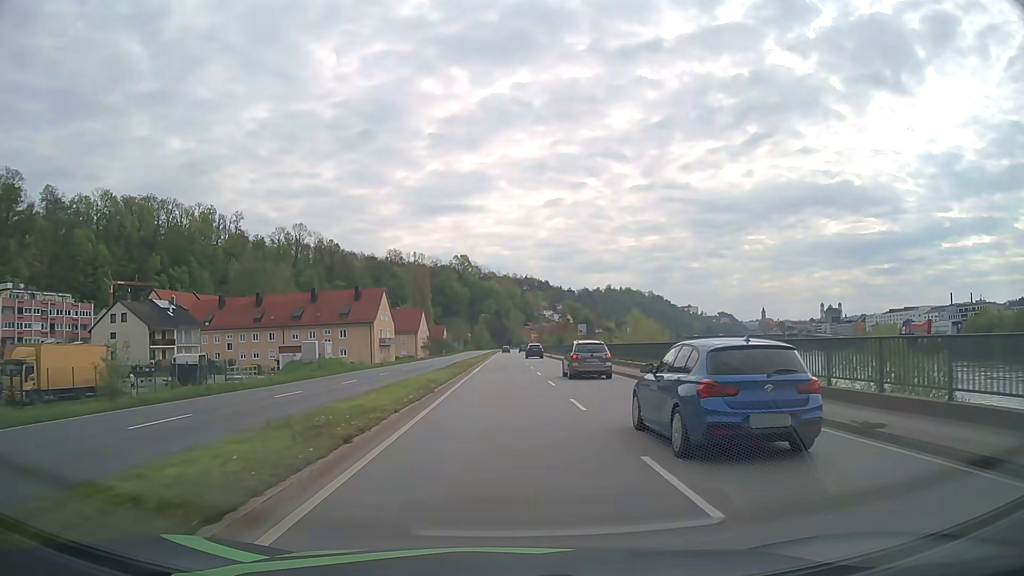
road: primary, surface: asphalt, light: Day
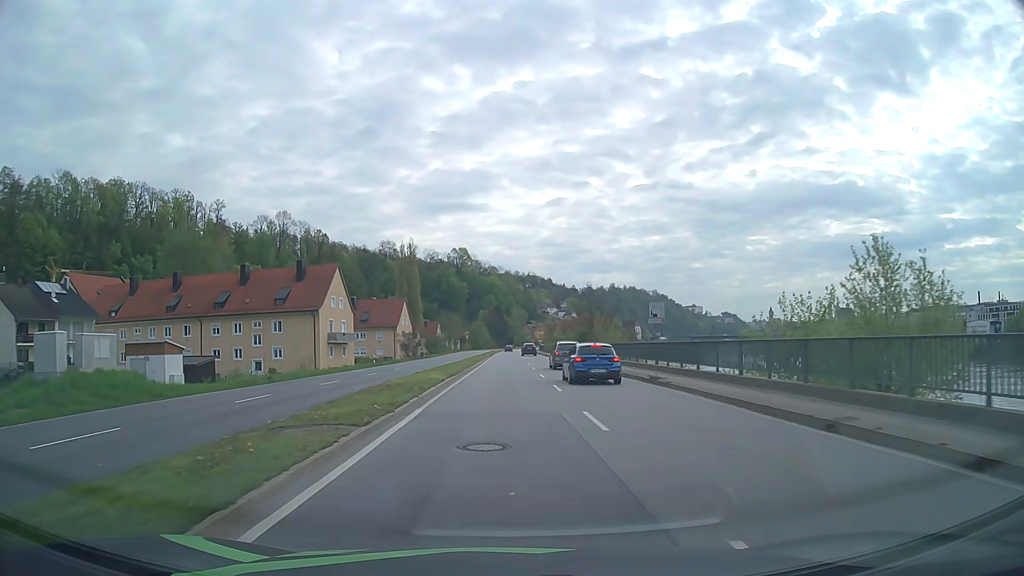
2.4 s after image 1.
(+0.1, +30.6) m; 0°
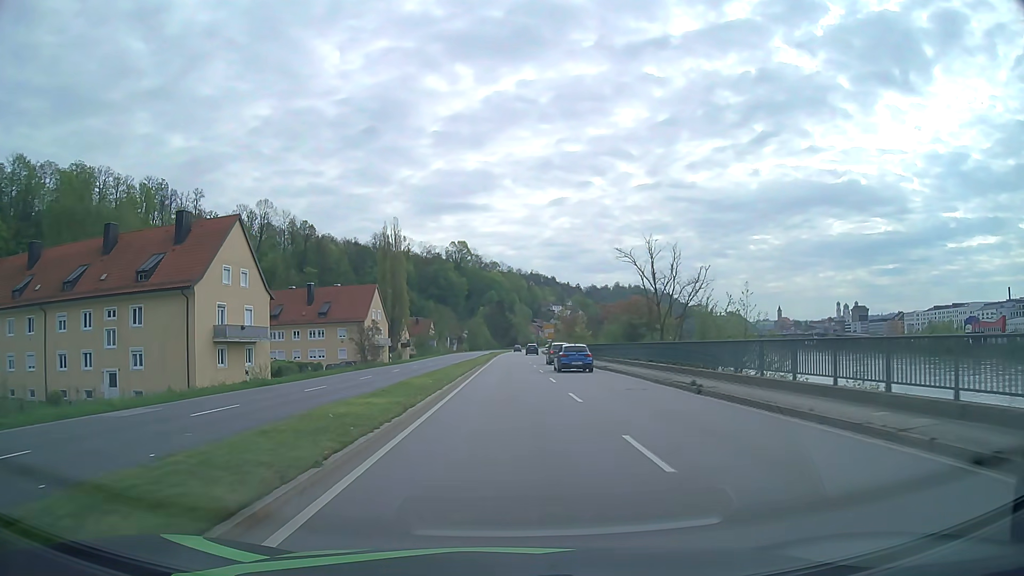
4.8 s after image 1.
(-0.1, +30.6) m; 0°
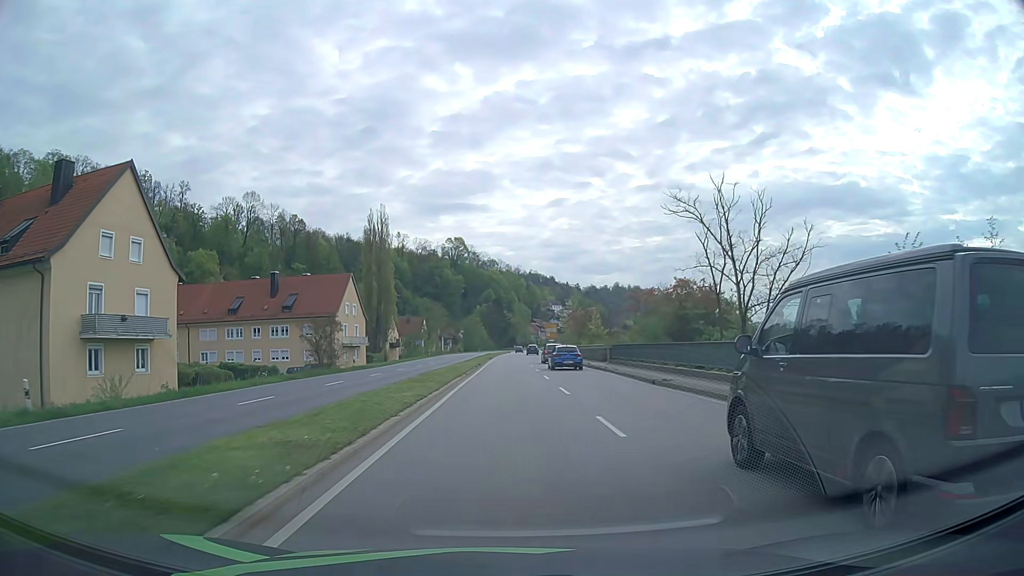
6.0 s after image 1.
(0.0, +15.3) m; 0°
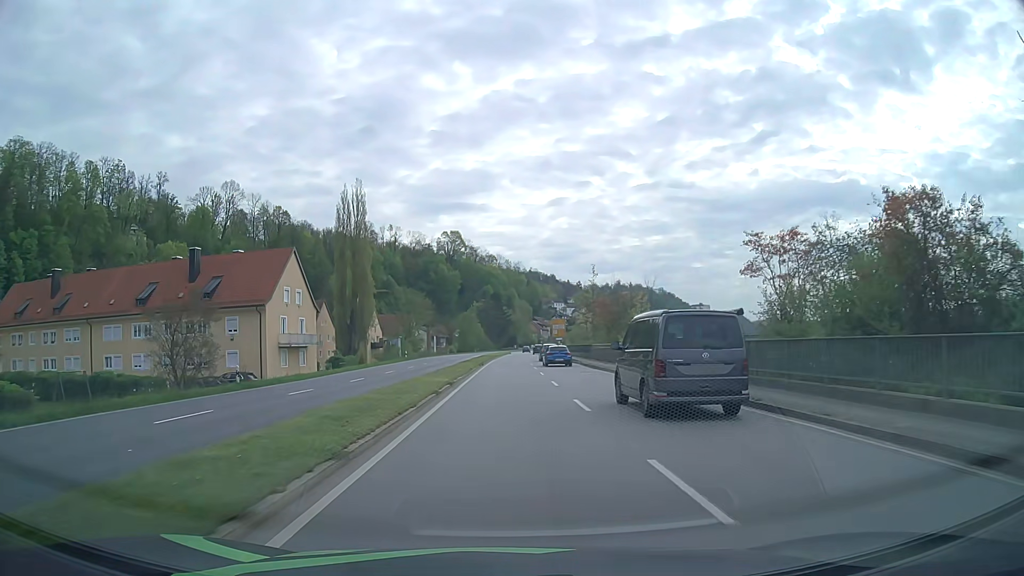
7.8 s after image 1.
(0.0, +23.0) m; 0°
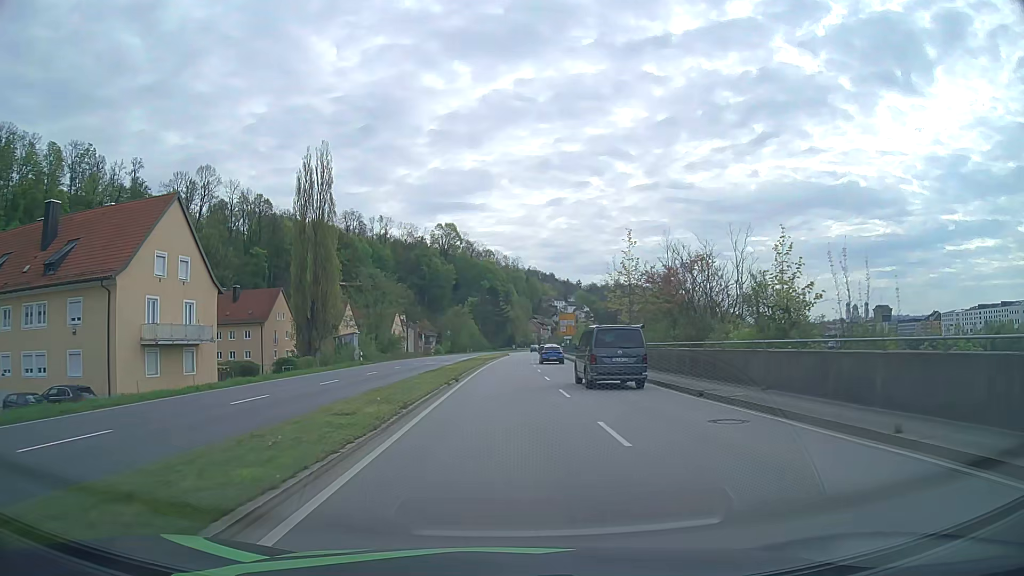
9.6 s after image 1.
(+0.1, +23.0) m; 0°
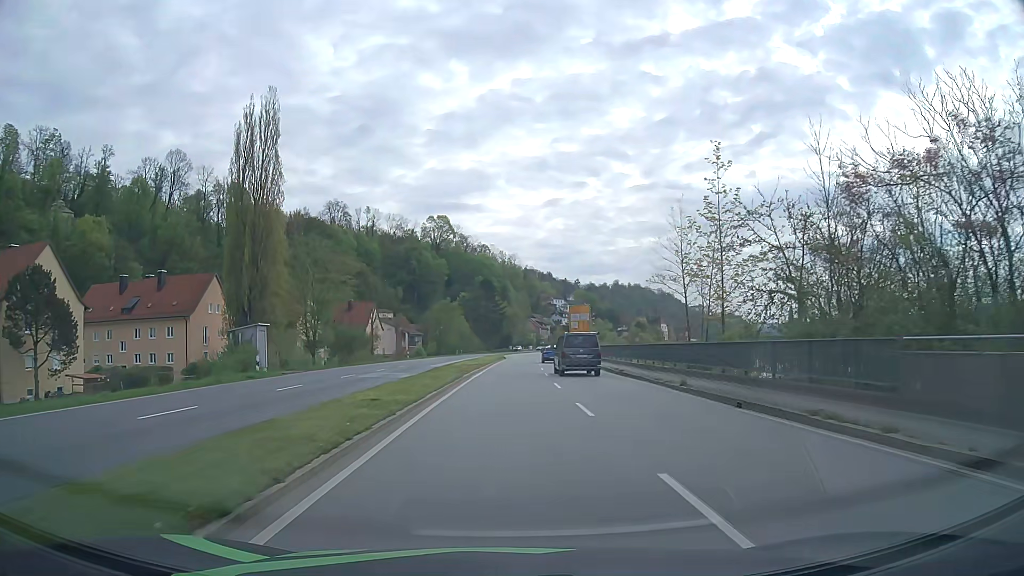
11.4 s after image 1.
(0.0, +23.0) m; 0°
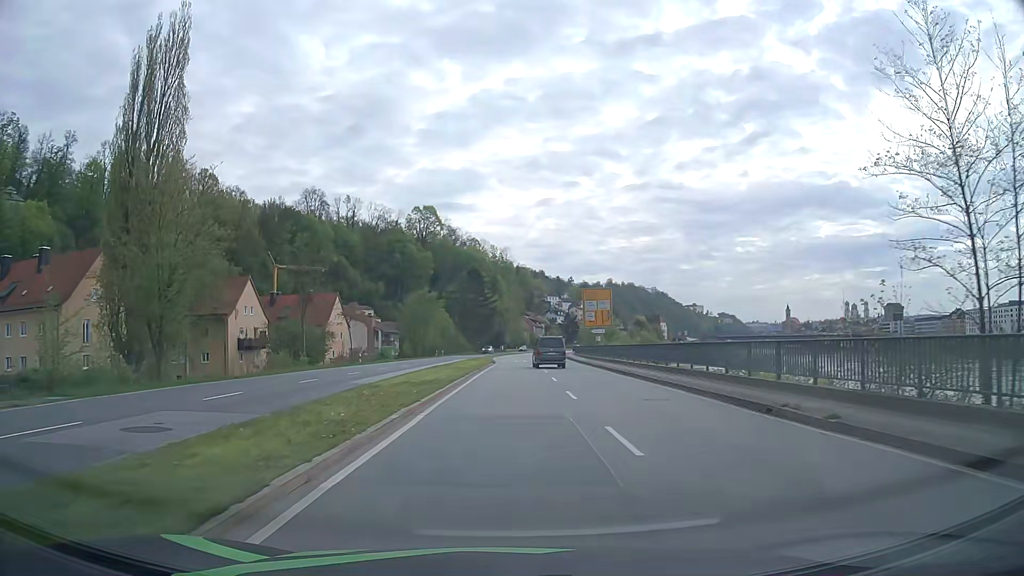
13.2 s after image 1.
(+0.2, +23.0) m; +1°
(0, +10) (0, +20) (0, +30) (0, +40) (0, +50) (+1, +60) (+1, +70) (+1, +80) (+2, +90) (+3, +100) m
